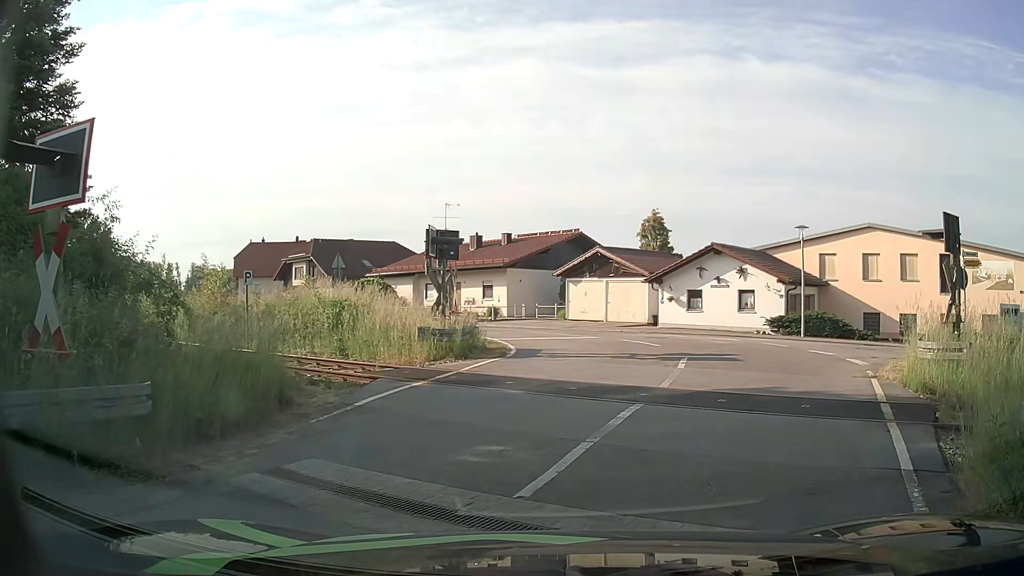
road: residential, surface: asphalt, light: Day
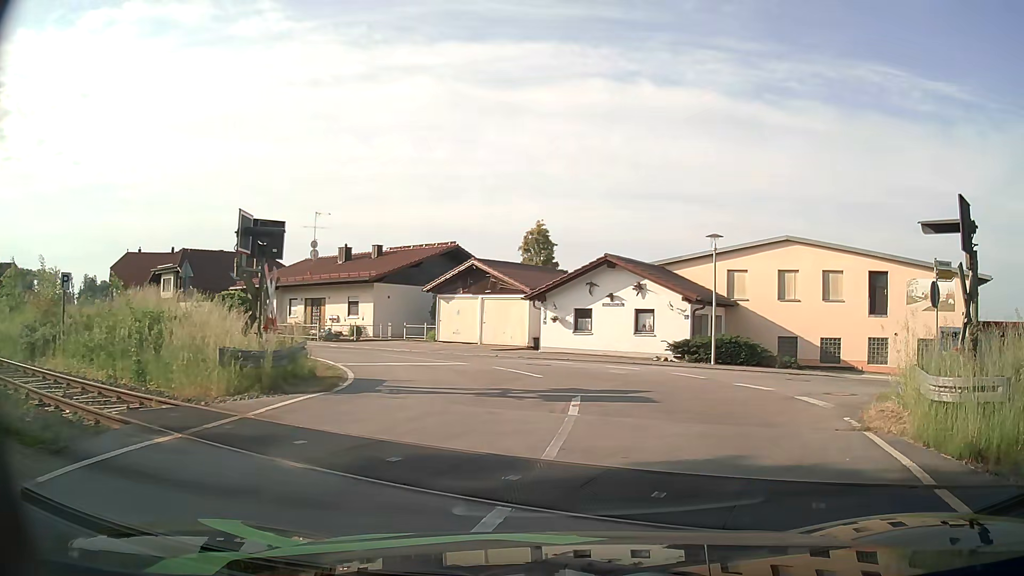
(+0.5, +4.6) m; +11°
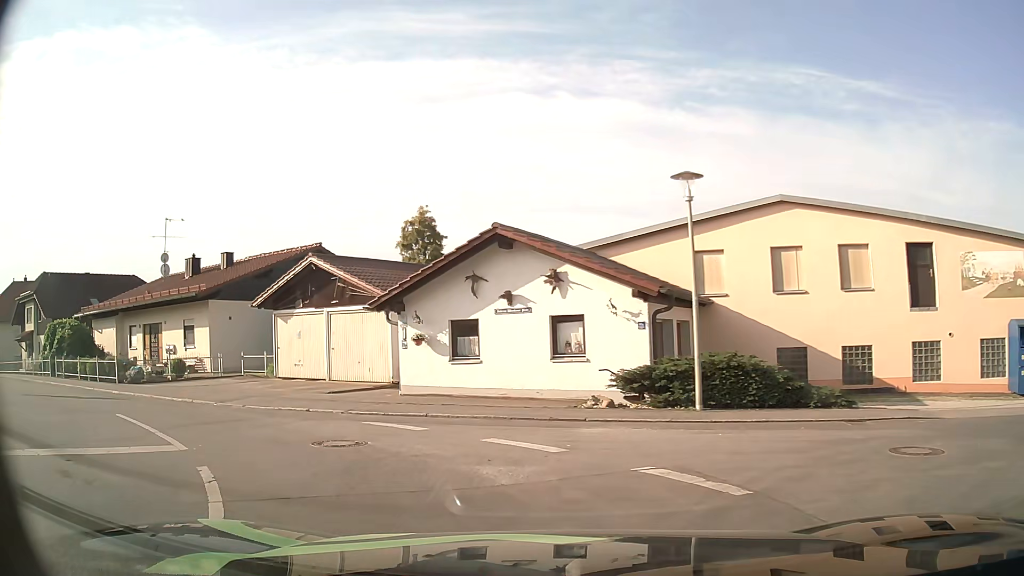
(+1.5, +11.1) m; +5°
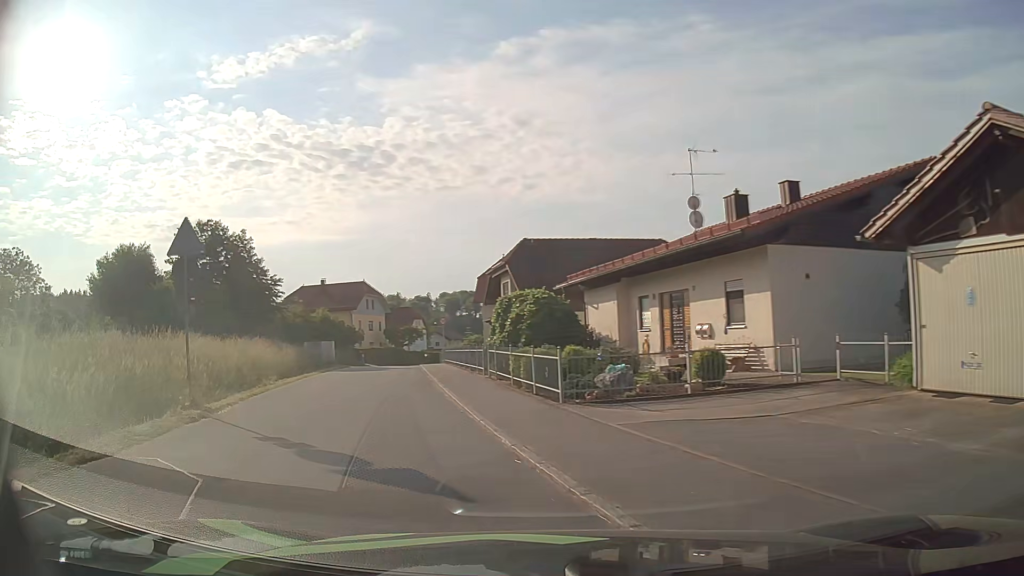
(-5.1, +12.1) m; -46°
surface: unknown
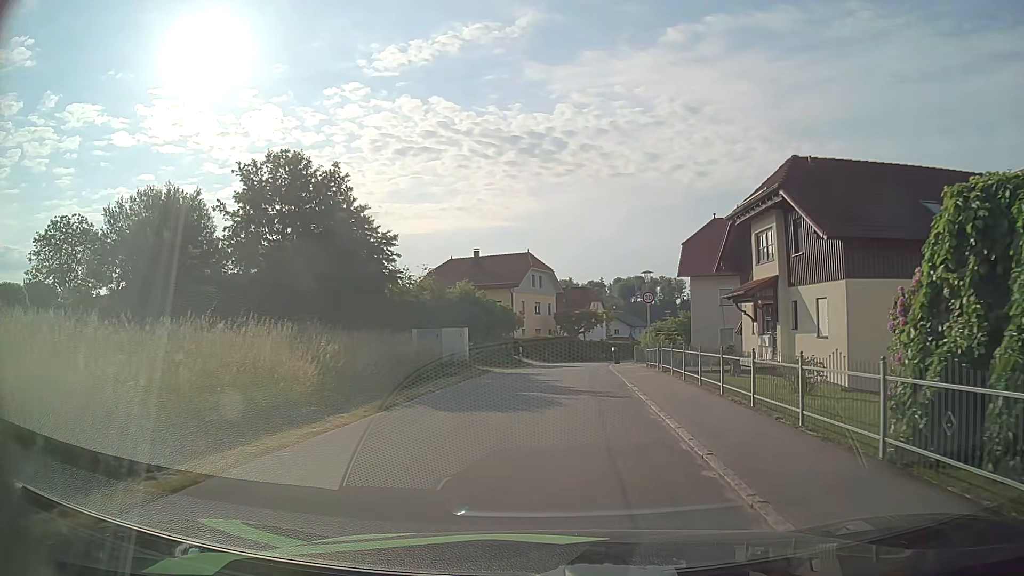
(-4.2, +19.2) m; -15°
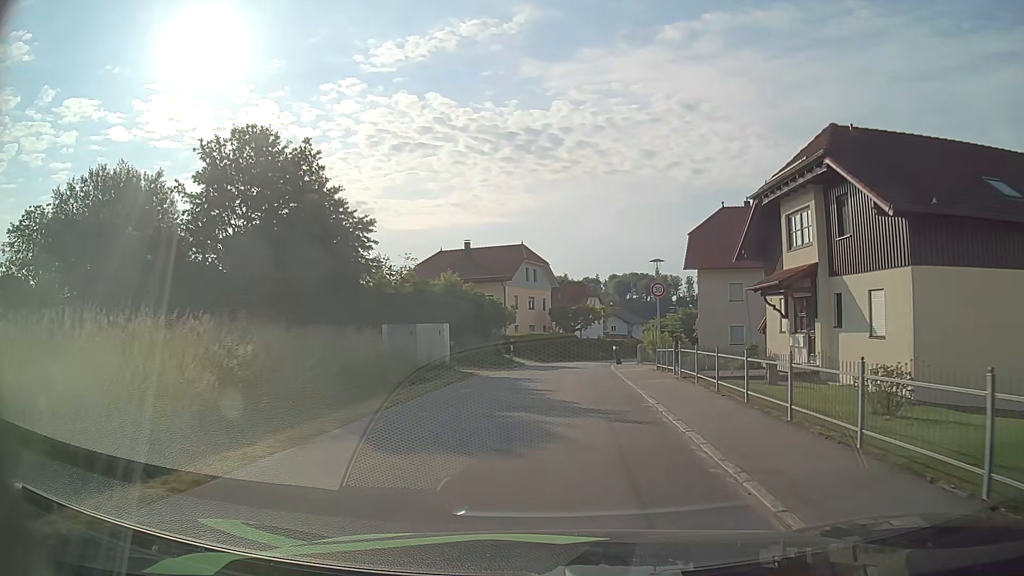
(0.0, +4.3) m; +1°
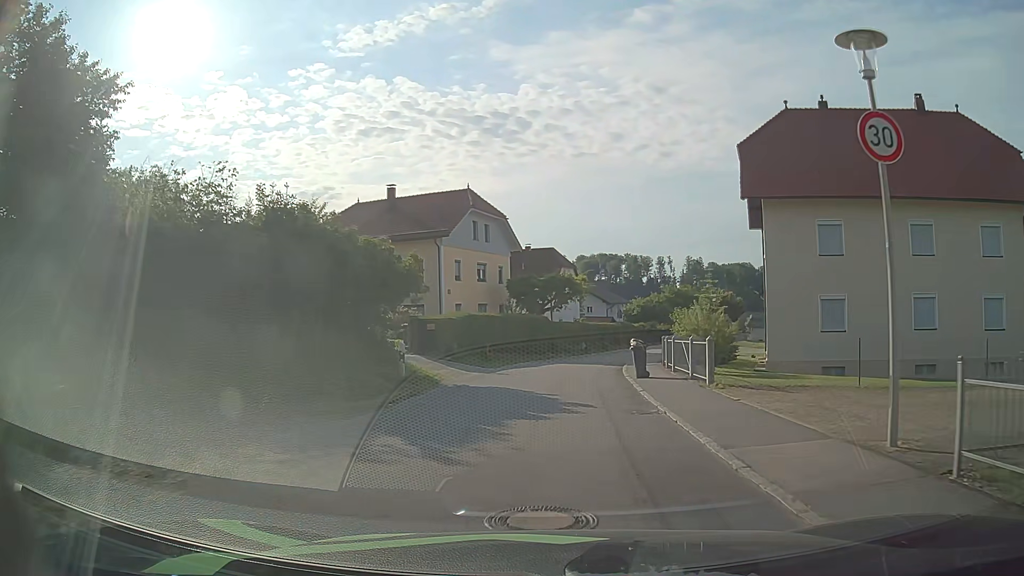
(+0.5, +21.3) m; +3°
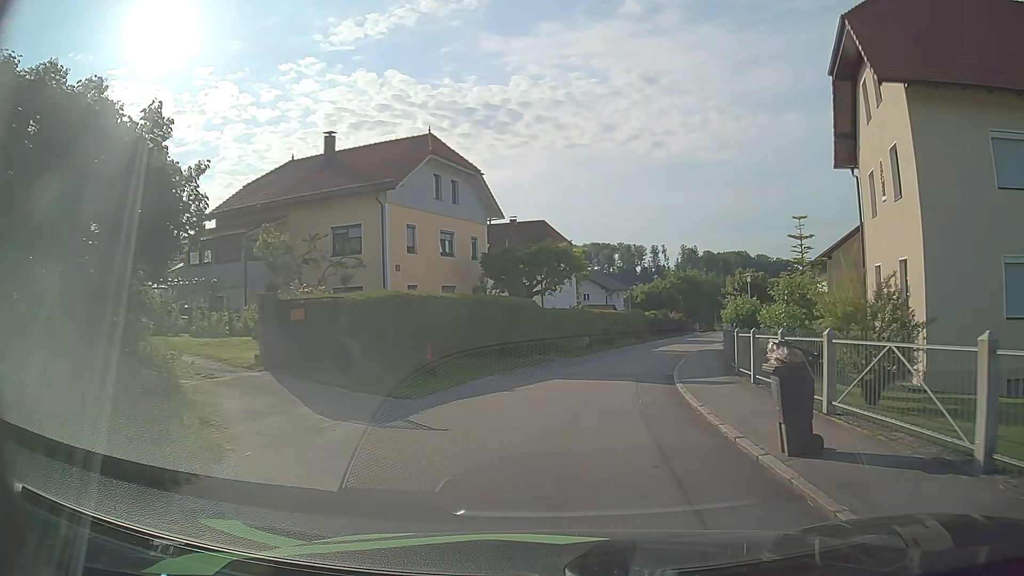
(+0.1, +12.8) m; +1°
(0, +10) (+2, +20) (+4, +30) (+7, +39) (+10, +49) (+13, +58) (+17, +68) (+20, +77) (+23, +86) (+27, +96) m
